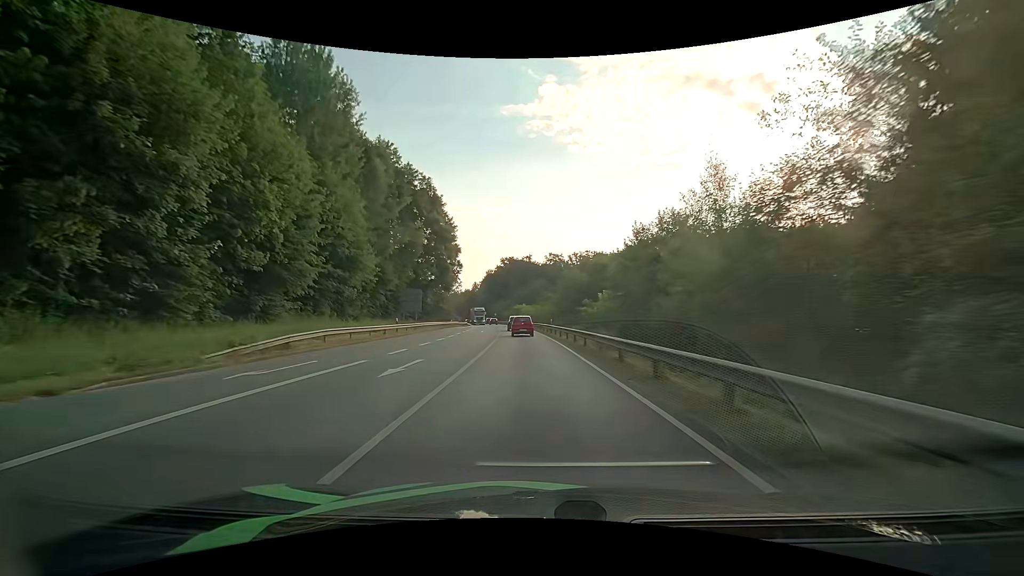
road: primary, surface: asphalt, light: Day
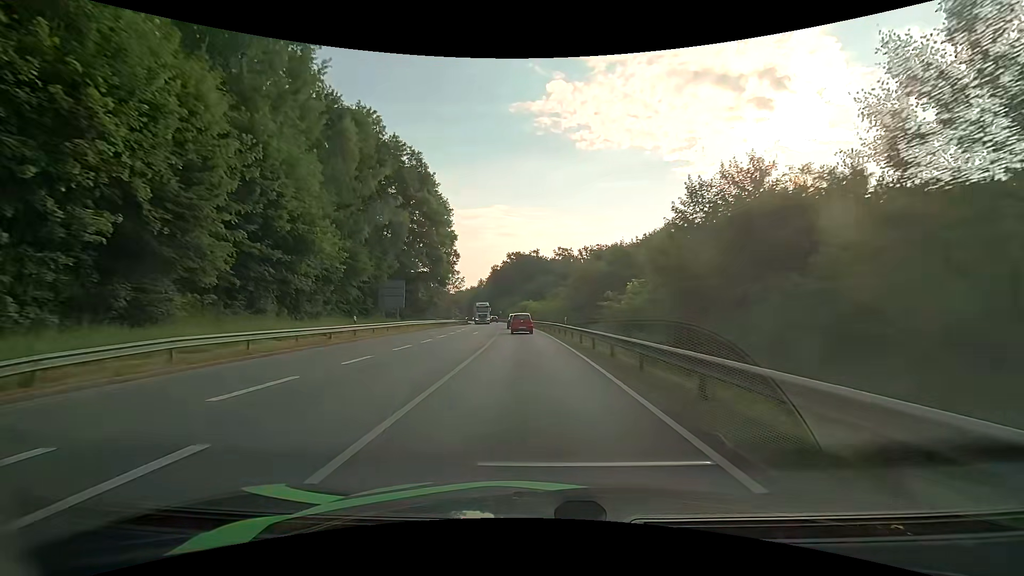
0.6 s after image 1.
(-0.1, +11.2) m; -1°
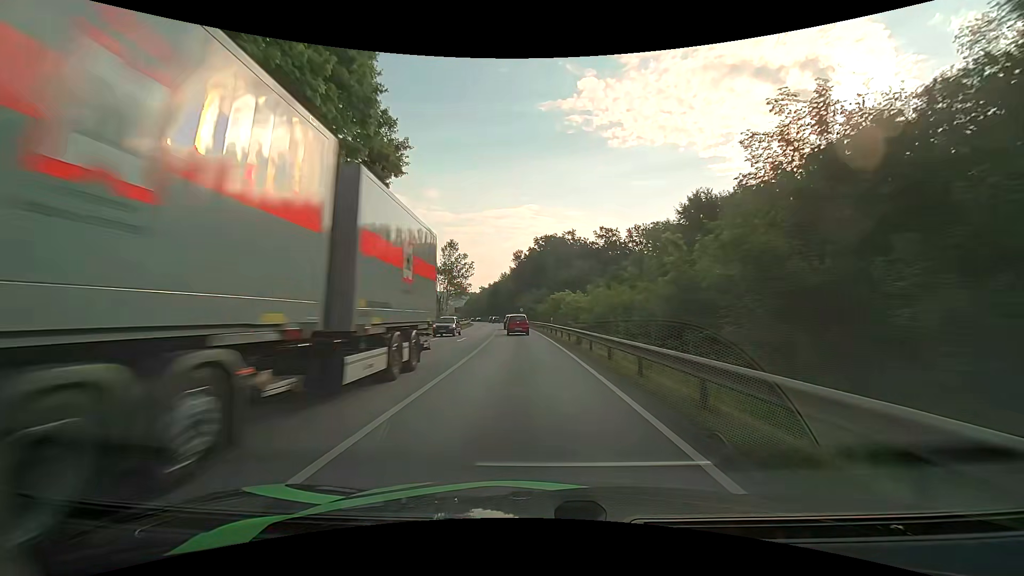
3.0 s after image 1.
(-1.5, +44.6) m; -4°
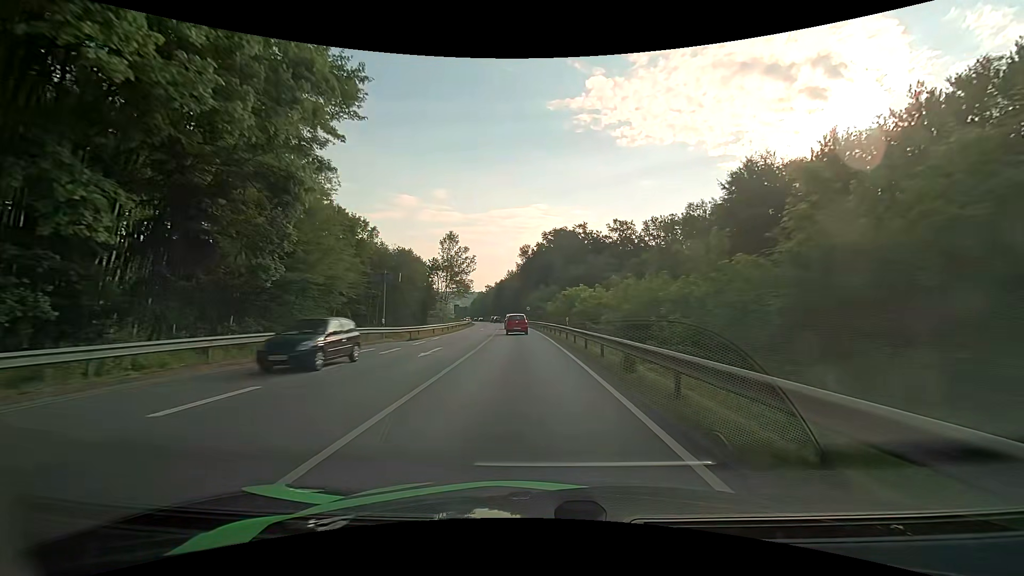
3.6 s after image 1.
(-0.1, +11.2) m; -1°
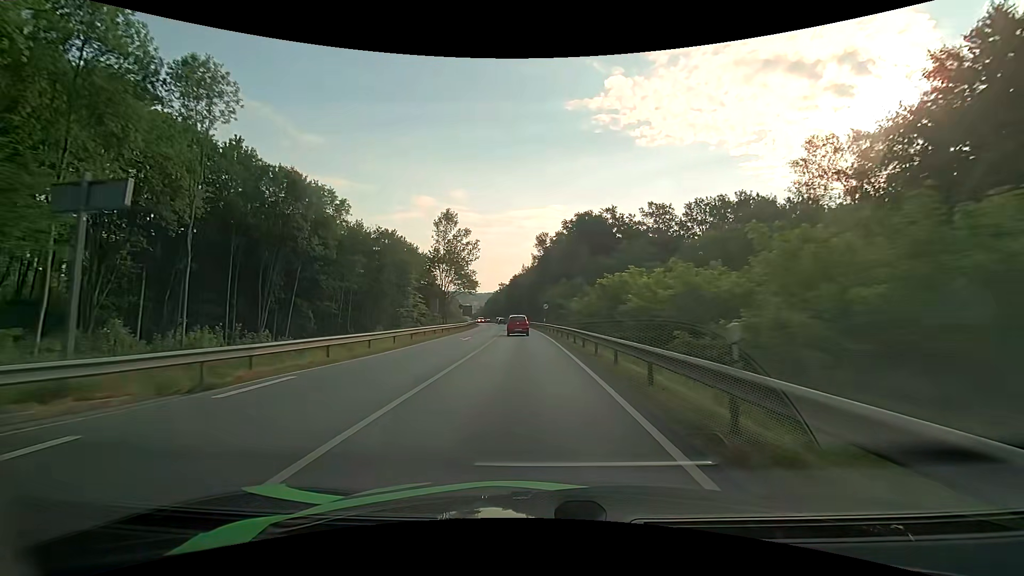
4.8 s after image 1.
(-0.3, +22.5) m; -2°
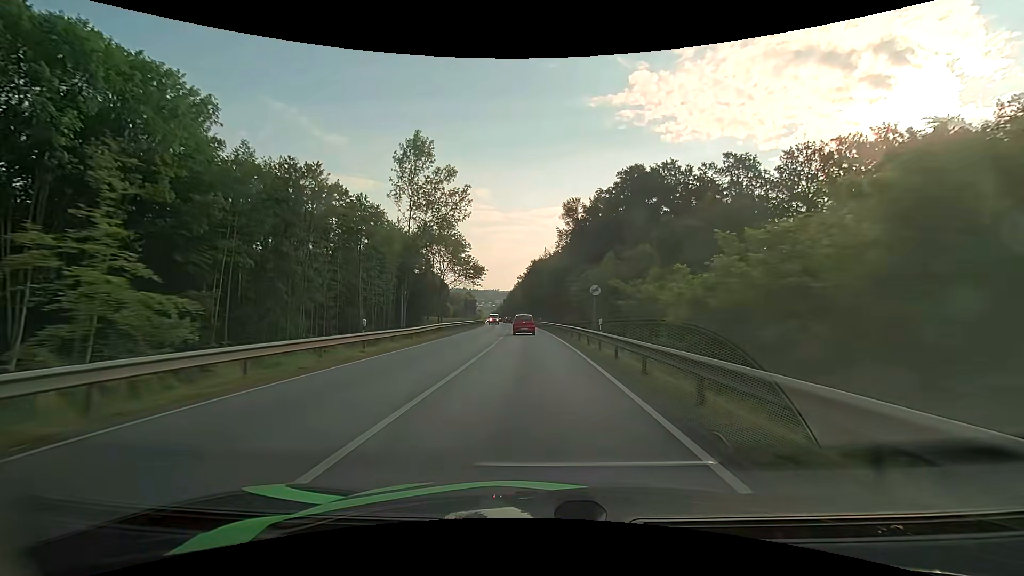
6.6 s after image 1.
(-0.8, +34.1) m; -3°
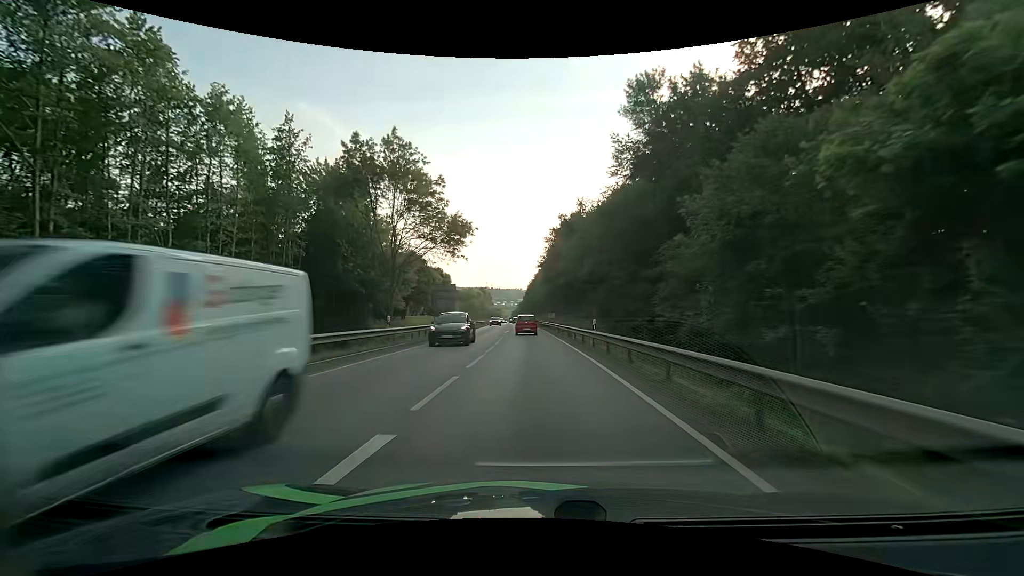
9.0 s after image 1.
(-1.1, +45.7) m; -3°
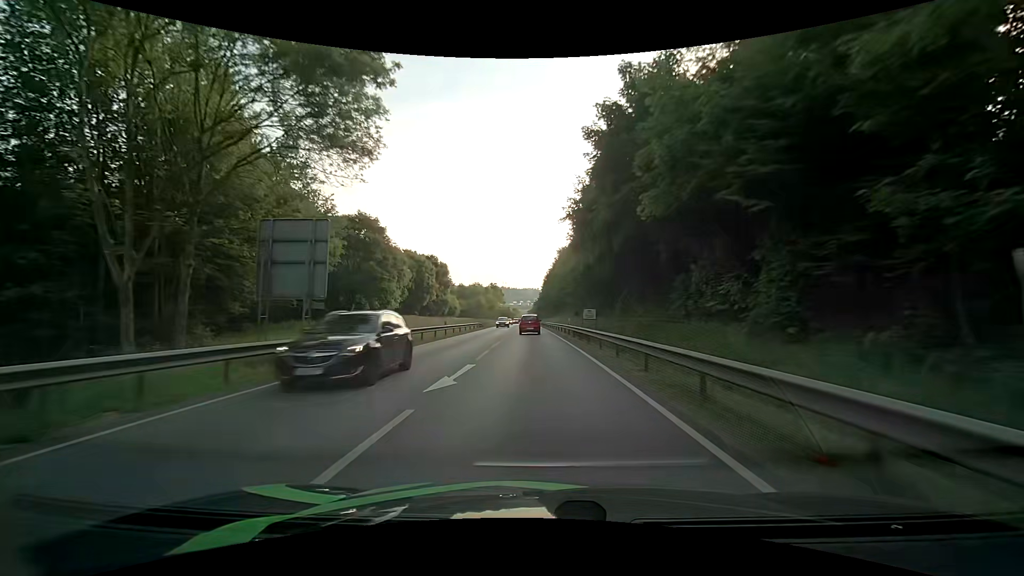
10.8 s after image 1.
(-0.6, +34.2) m; -2°
(0, +10) (0, +20) (0, +30) (-1, +40) (-1, +50) (-1, +60) (-1, +70) (-1, +80) (-2, +90) (-2, +100) m
